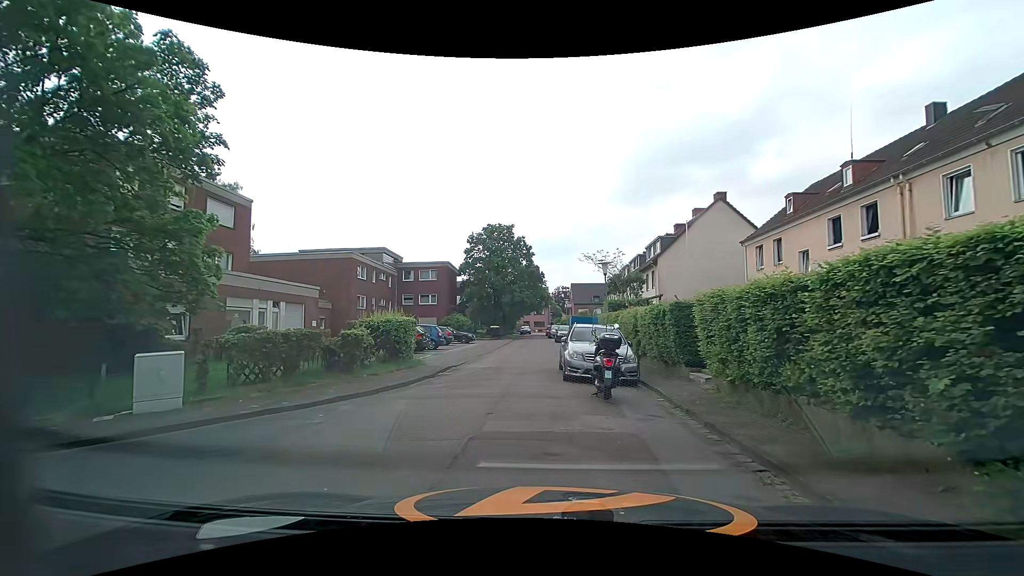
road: residential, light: Day
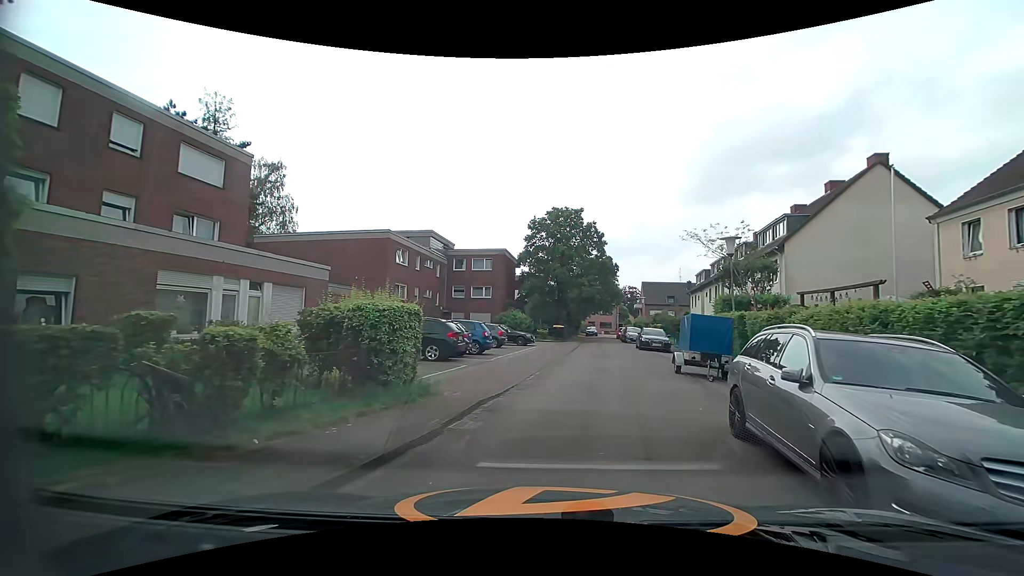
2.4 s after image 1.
(-1.0, +8.6) m; -6°
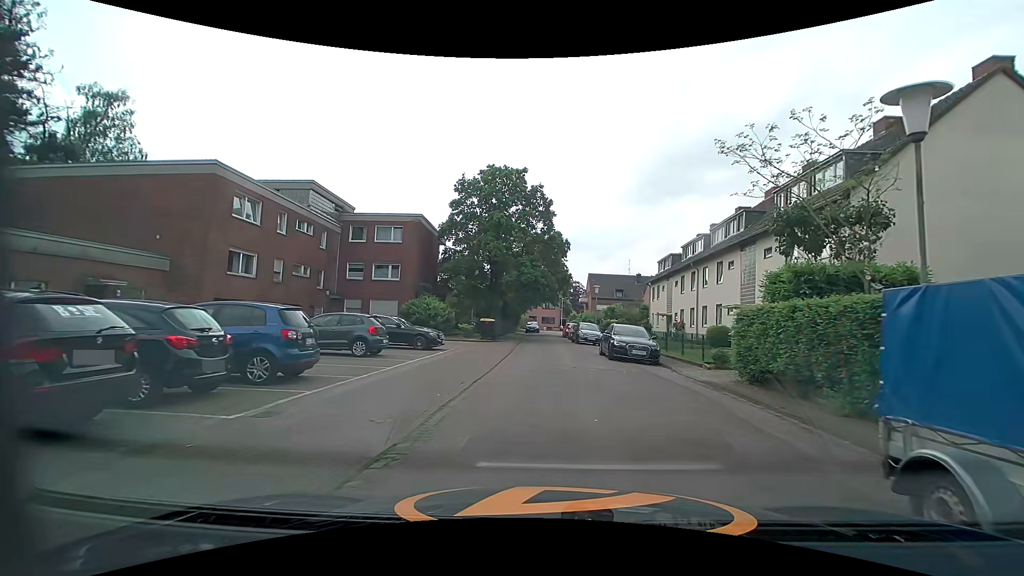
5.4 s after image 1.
(+0.9, +12.9) m; +8°
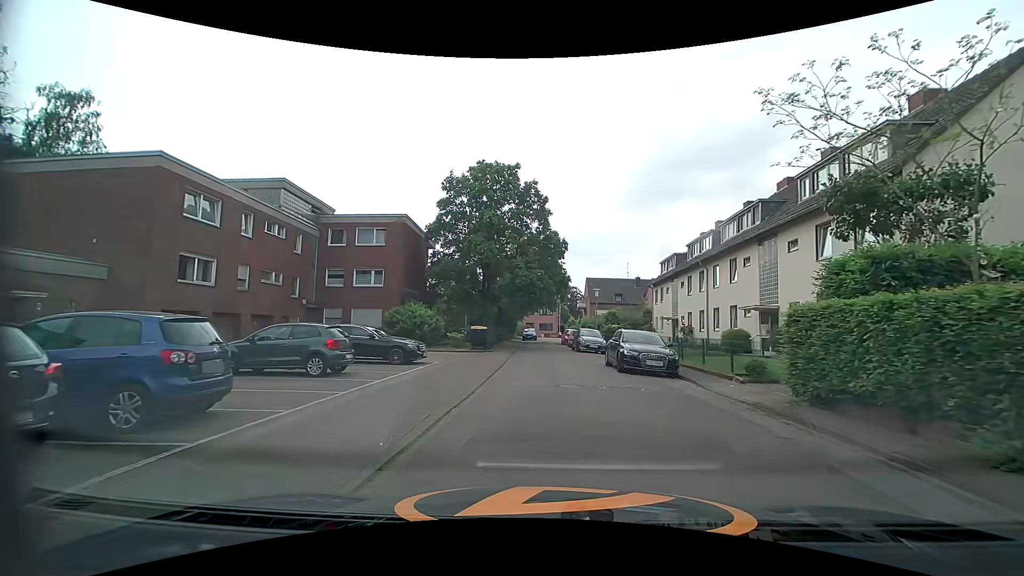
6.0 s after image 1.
(-0.1, +3.0) m; 0°
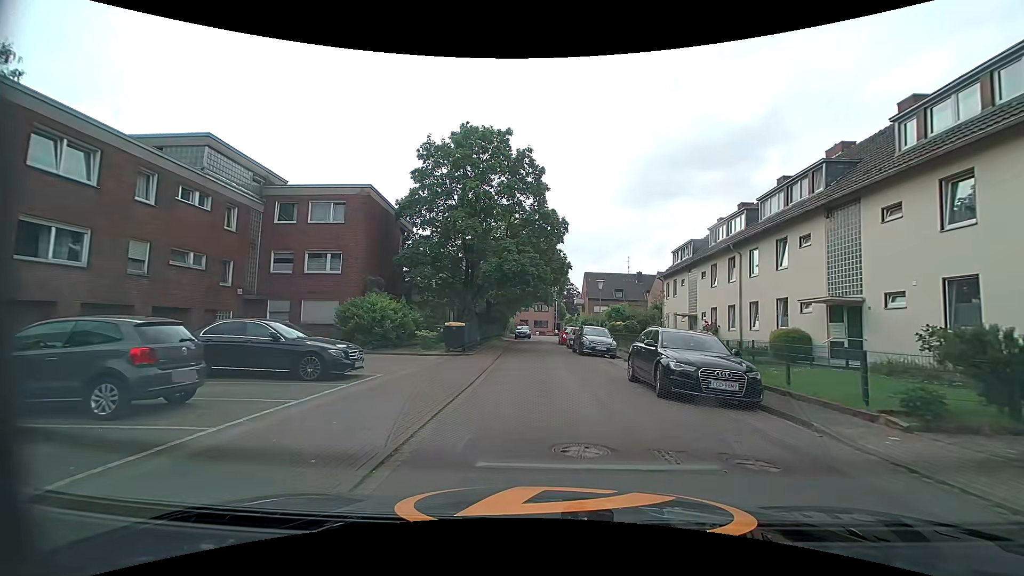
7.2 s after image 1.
(-0.1, +6.4) m; -1°
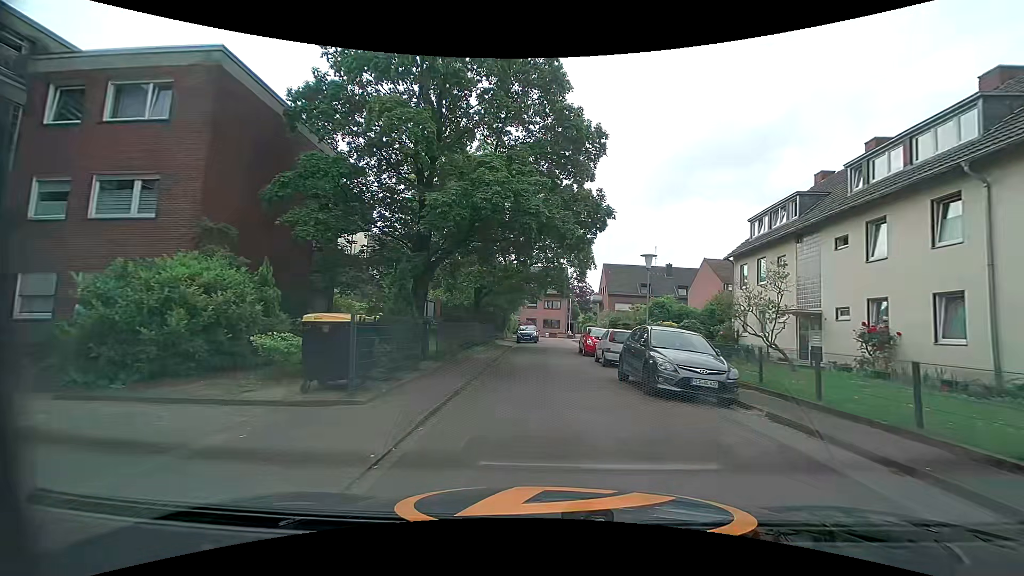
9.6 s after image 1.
(-0.1, +14.2) m; -1°
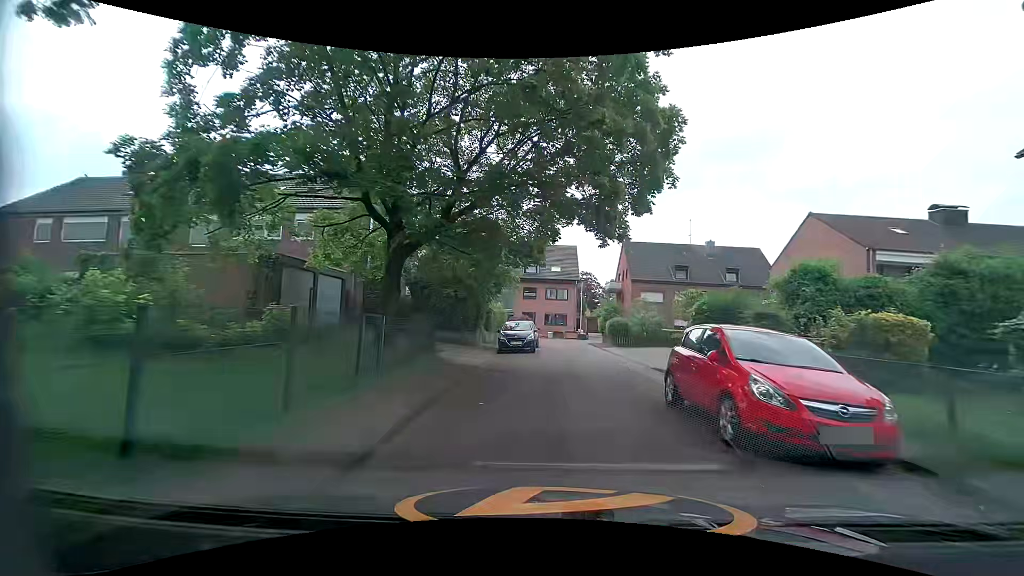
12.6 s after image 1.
(-0.2, +19.0) m; 0°
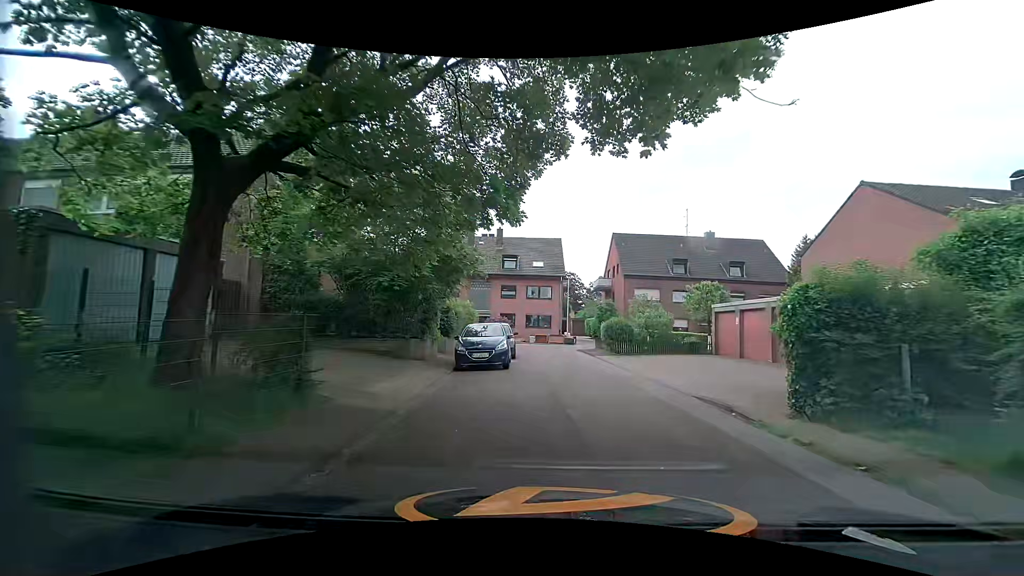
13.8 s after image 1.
(+0.1, +7.1) m; +2°
